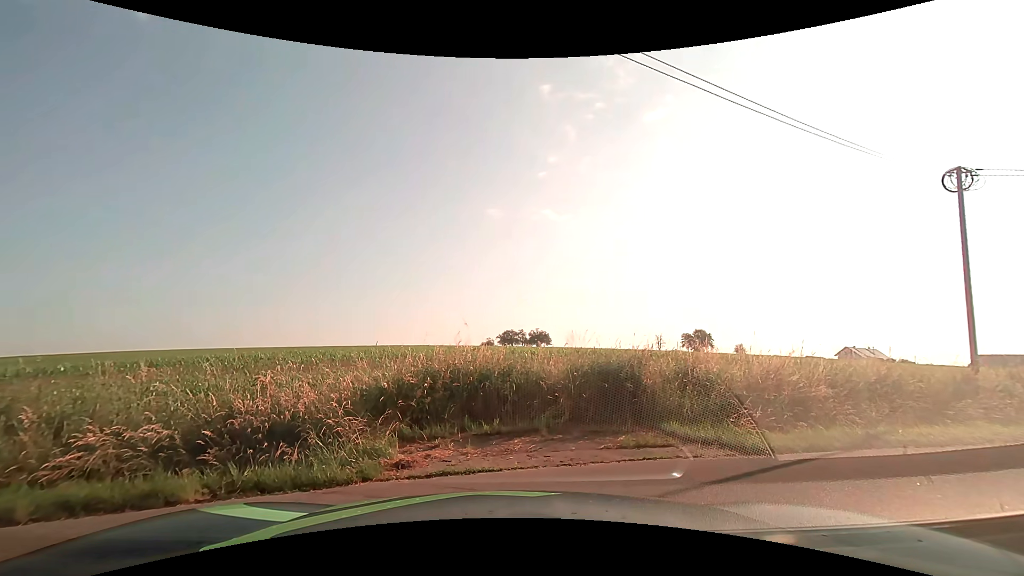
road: unclassified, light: Day
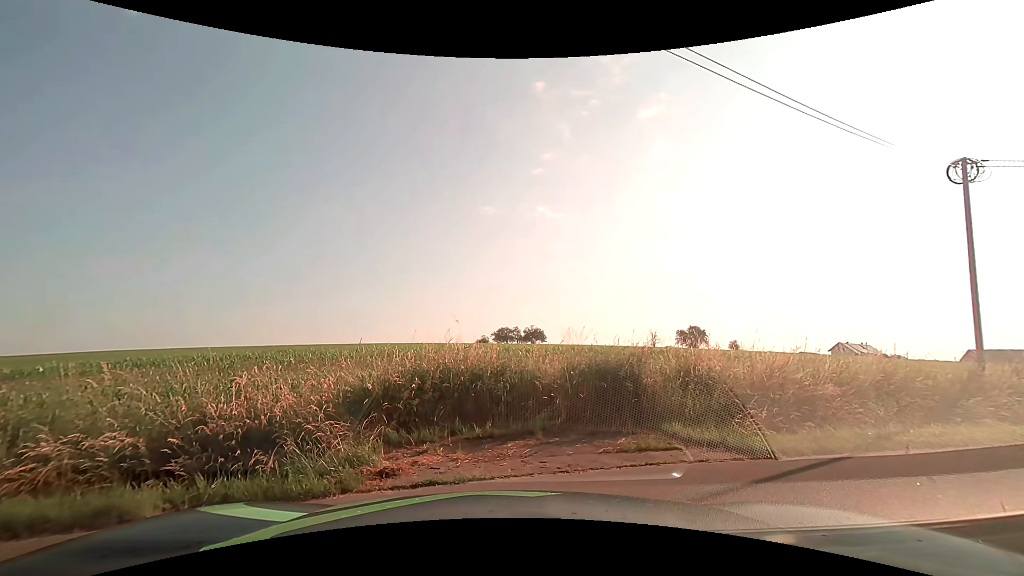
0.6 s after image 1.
(0.0, +0.5) m; 0°
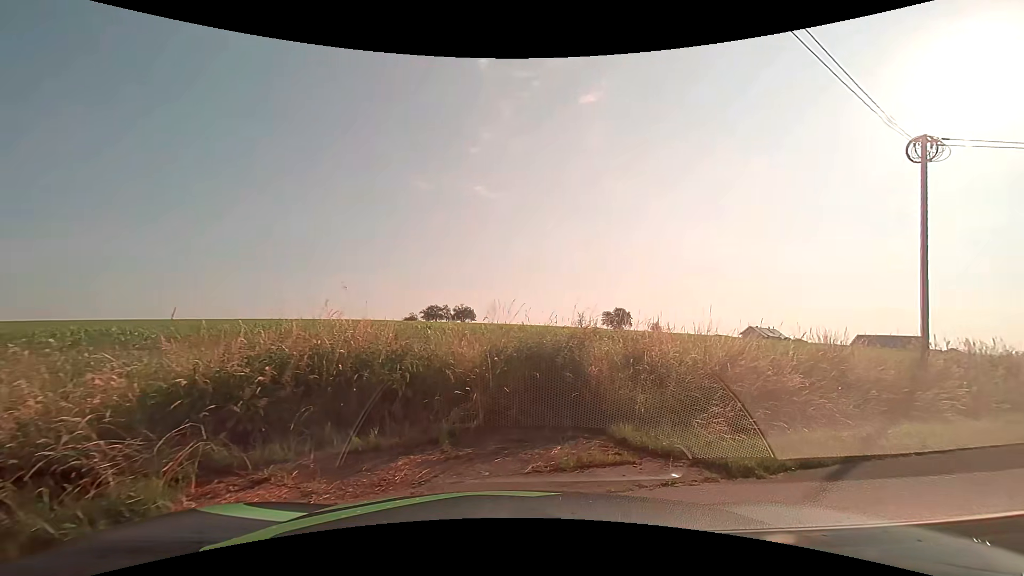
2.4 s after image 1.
(+0.1, +2.3) m; +9°
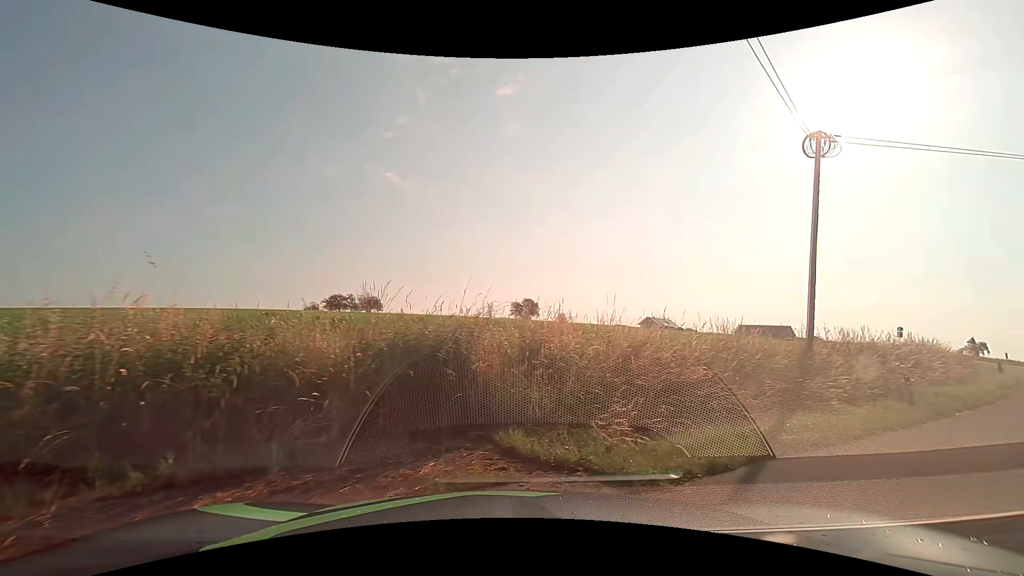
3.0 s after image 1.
(+0.1, +1.3) m; +8°
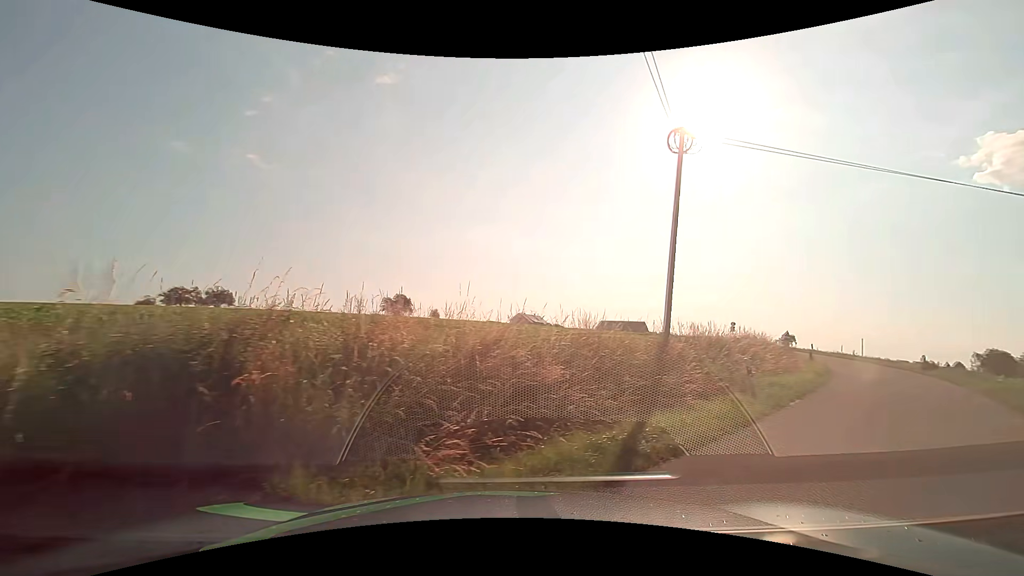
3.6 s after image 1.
(+0.2, +1.6) m; +14°
